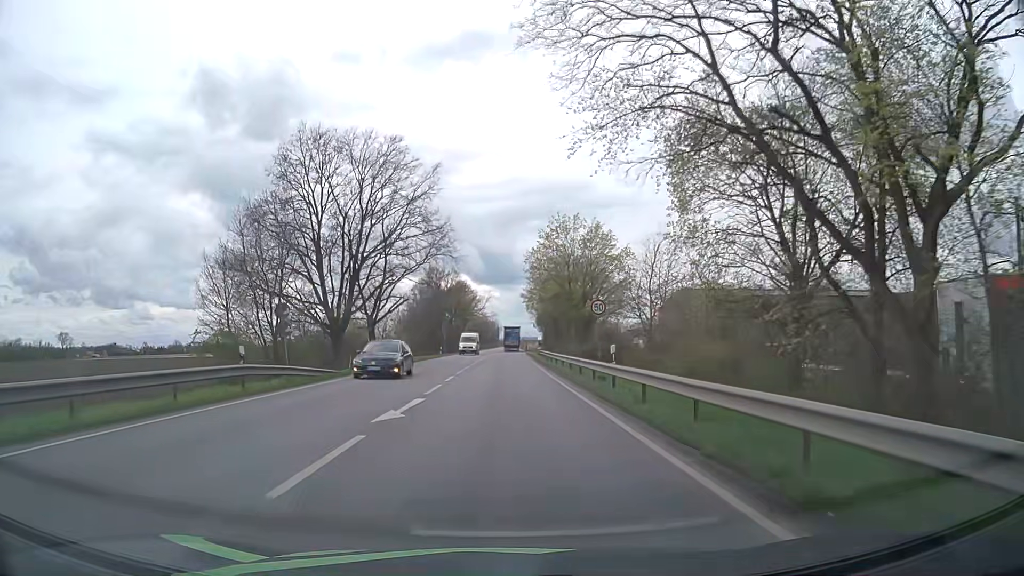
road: primary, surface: asphalt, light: Day
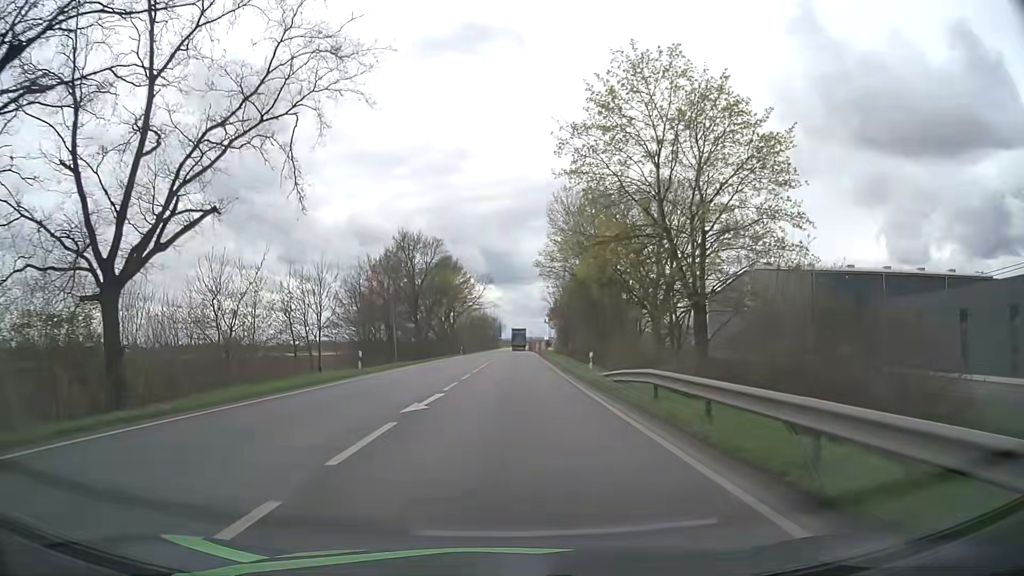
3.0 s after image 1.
(-0.1, +40.0) m; 0°
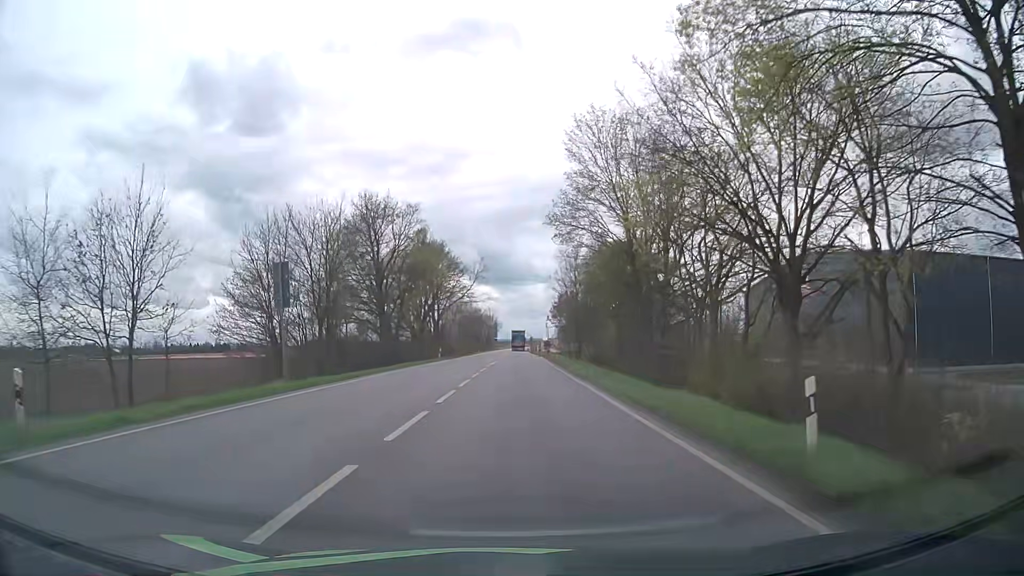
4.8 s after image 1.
(0.0, +22.1) m; 0°
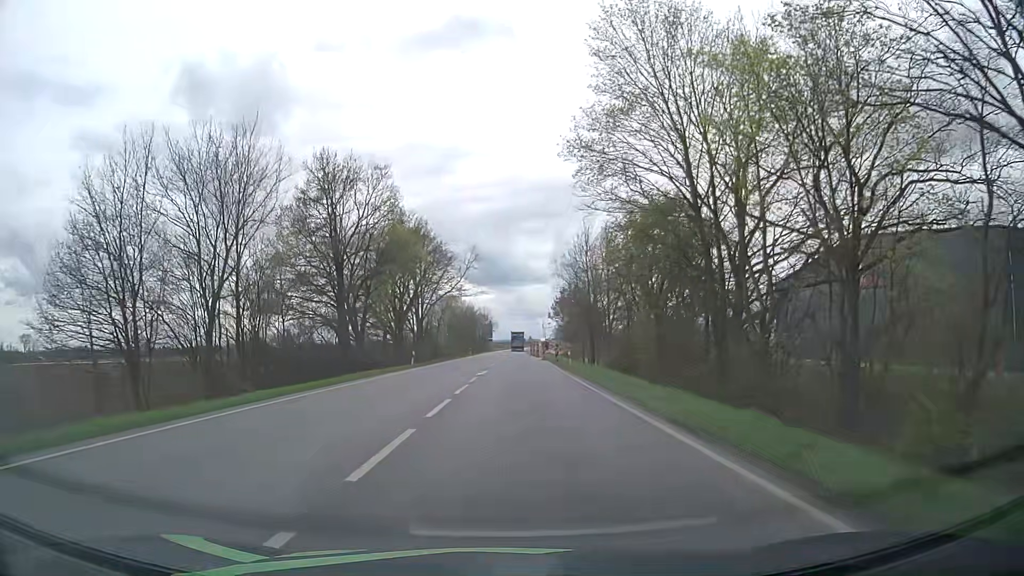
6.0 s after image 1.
(+0.1, +14.7) m; 0°
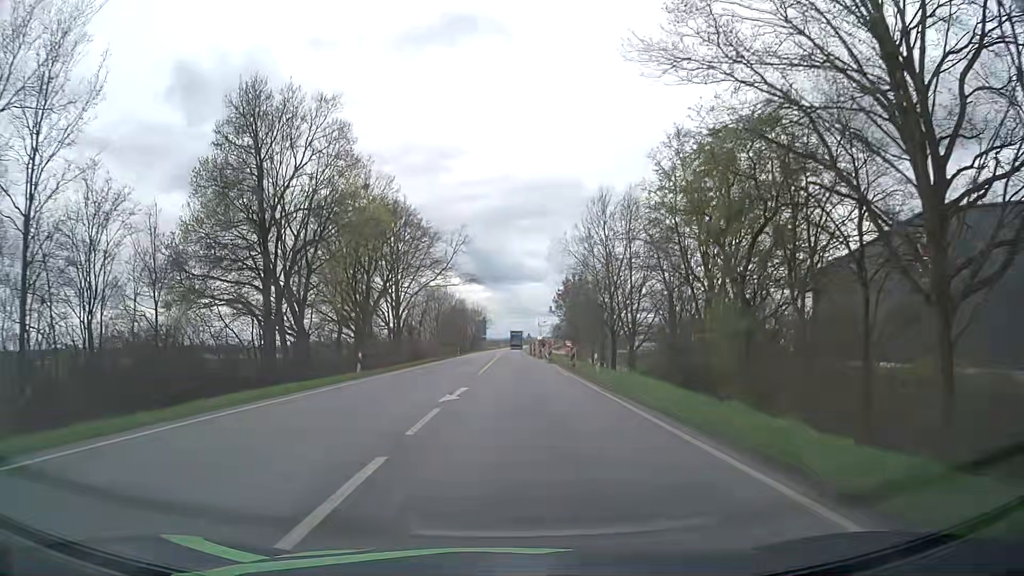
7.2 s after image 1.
(0.0, +14.7) m; 0°
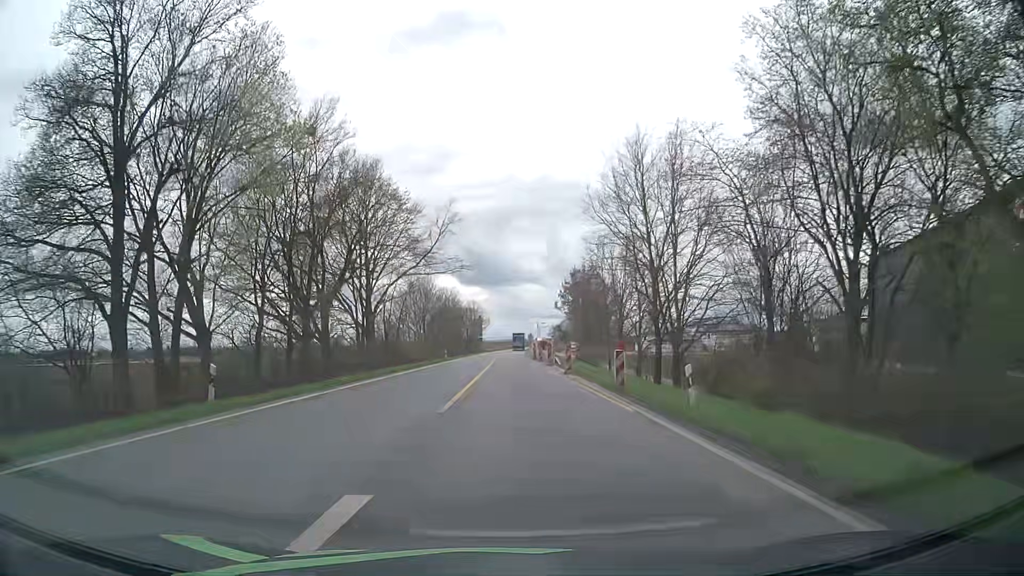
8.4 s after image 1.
(+0.1, +14.7) m; 0°
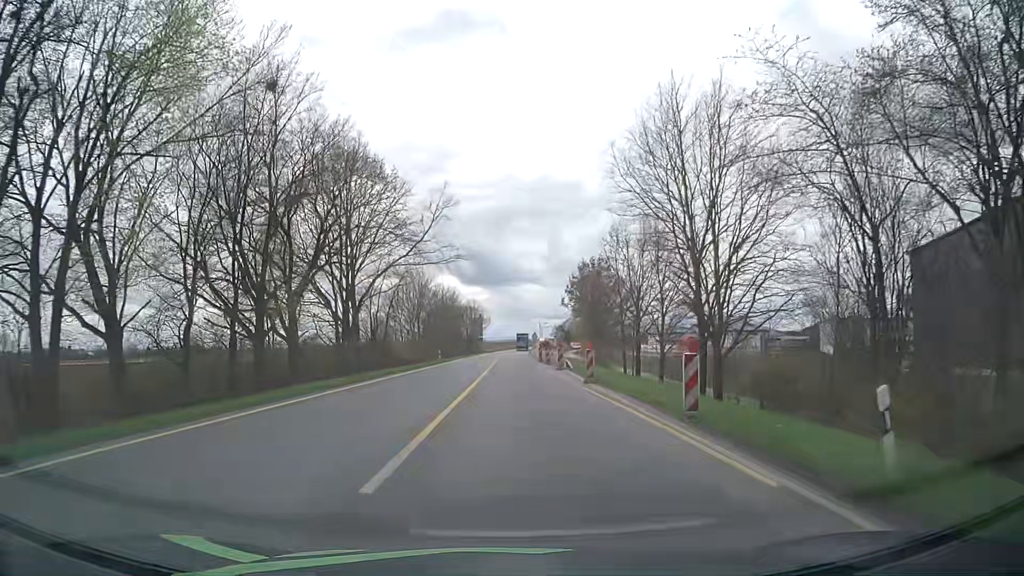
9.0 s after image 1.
(0.0, +7.5) m; 0°
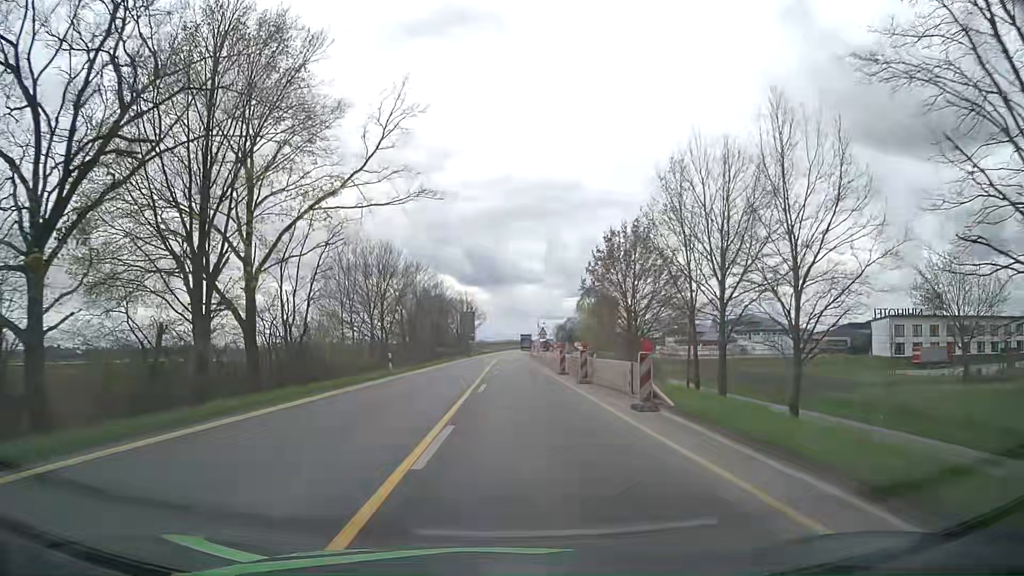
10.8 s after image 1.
(+0.1, +23.2) m; 0°
(0, +10) (0, +20) (0, +30) (0, +40) (0, +50) (0, +60) (+1, +70) (+1, +80) (+1, +90) (+1, +100) m
